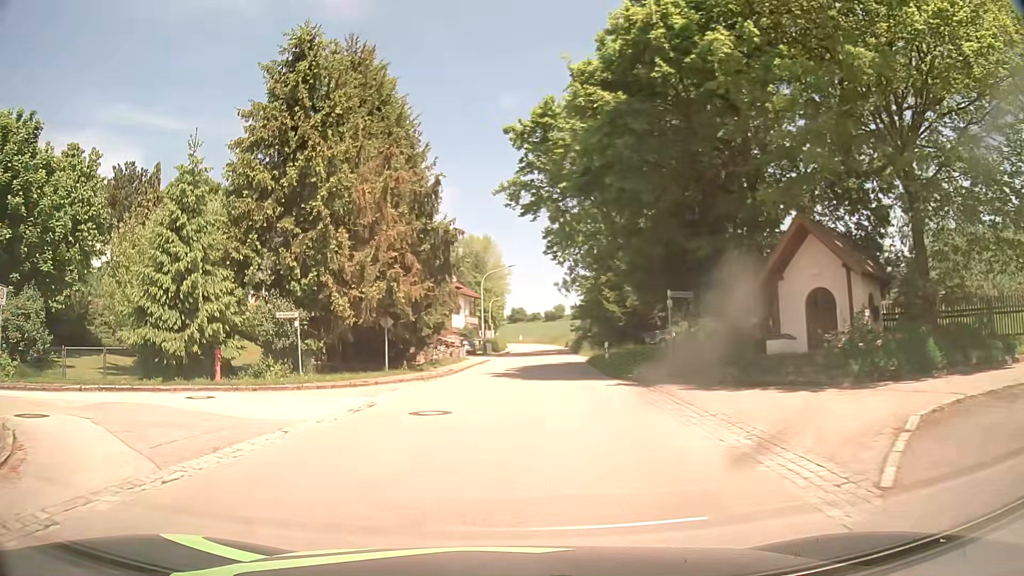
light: Day
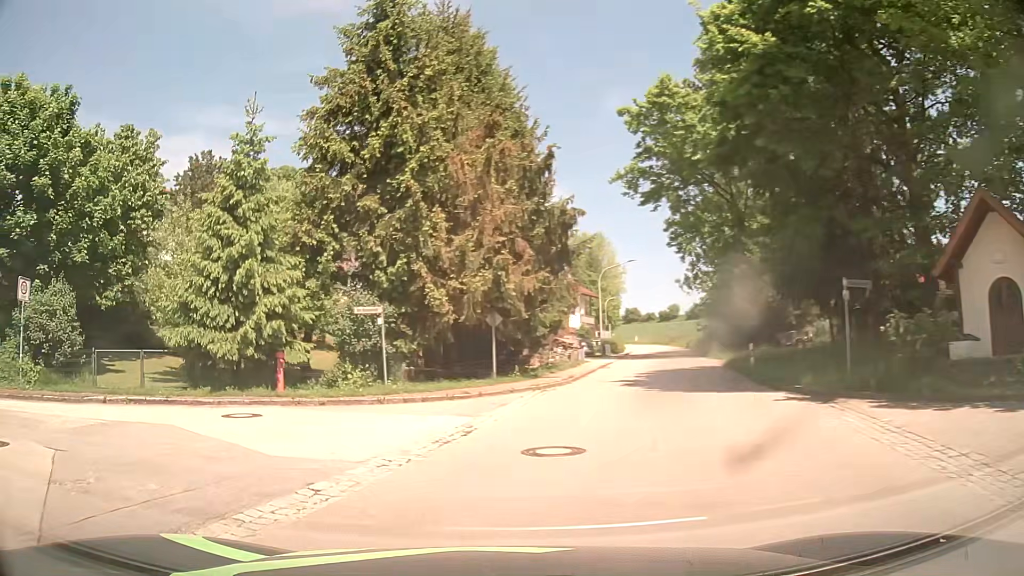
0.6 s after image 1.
(-0.3, +4.1) m; -9°
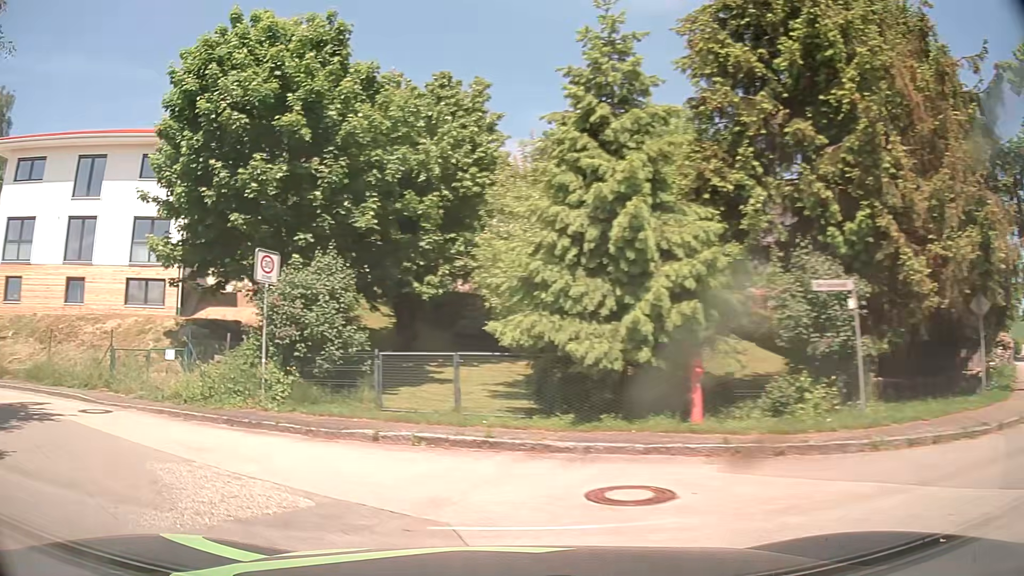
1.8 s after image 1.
(-1.7, +6.7) m; -33°
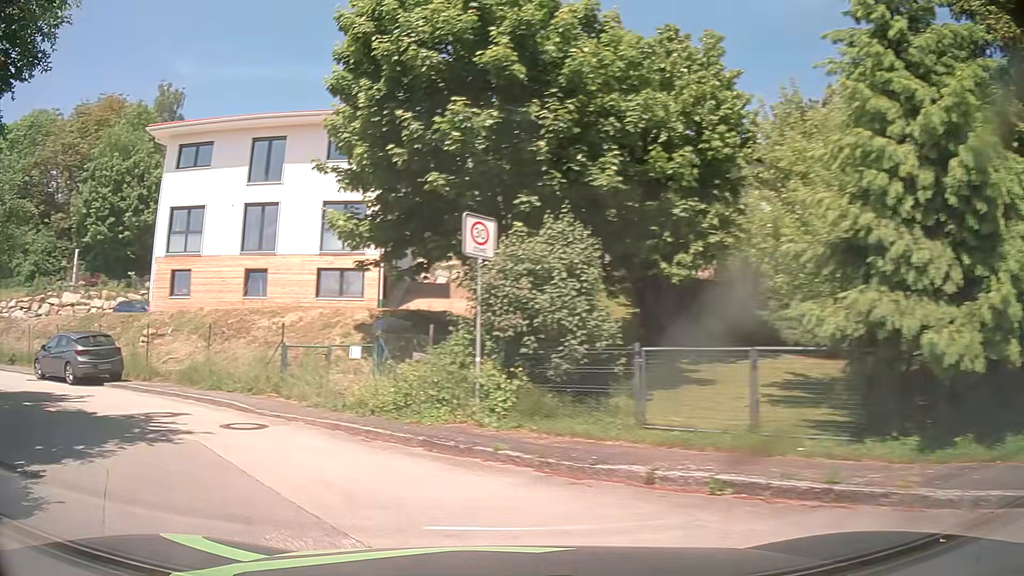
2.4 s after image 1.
(-0.5, +3.4) m; -18°
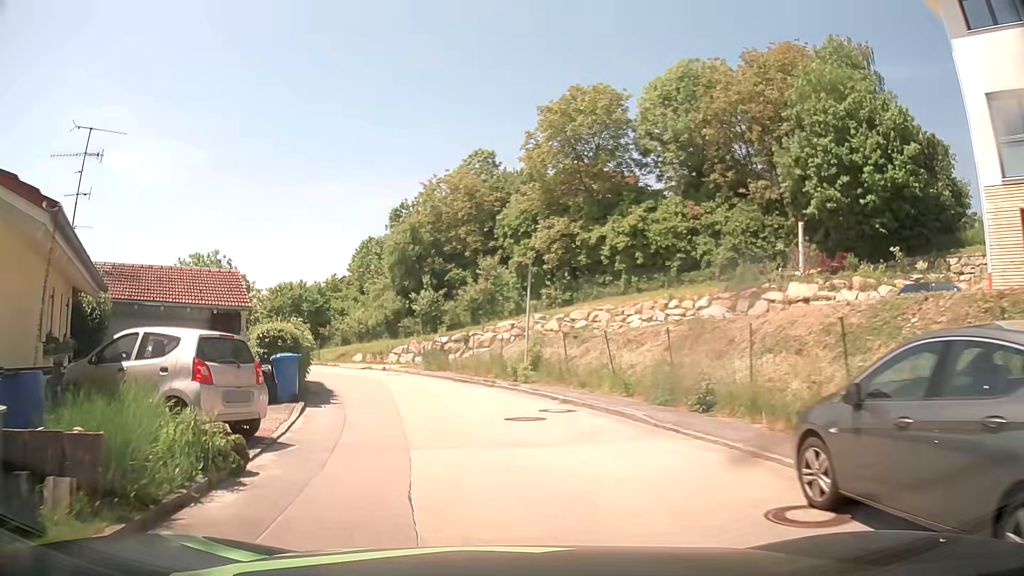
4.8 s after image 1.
(-9.8, +12.5) m; -61°
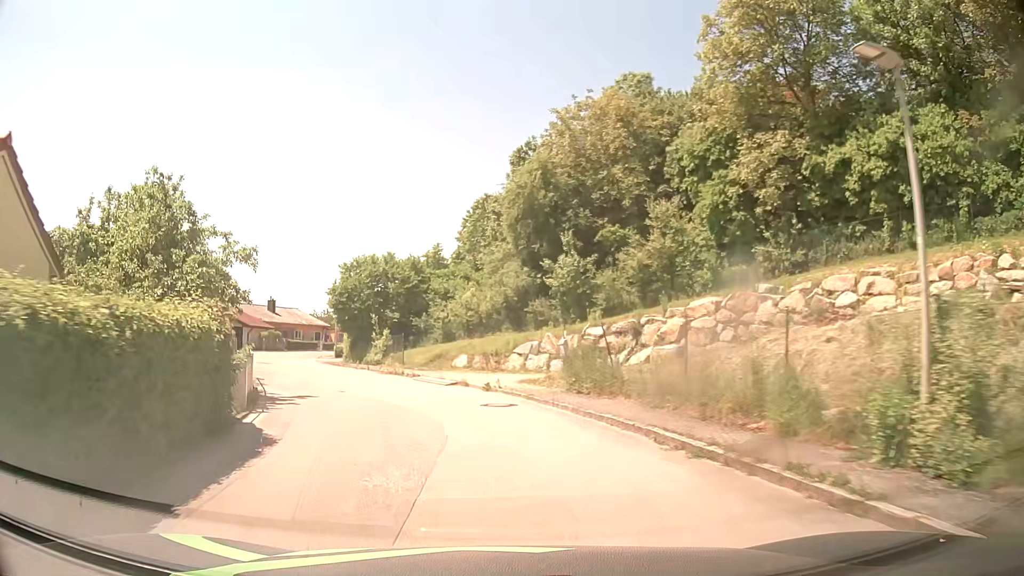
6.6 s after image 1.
(-2.2, +17.3) m; -13°
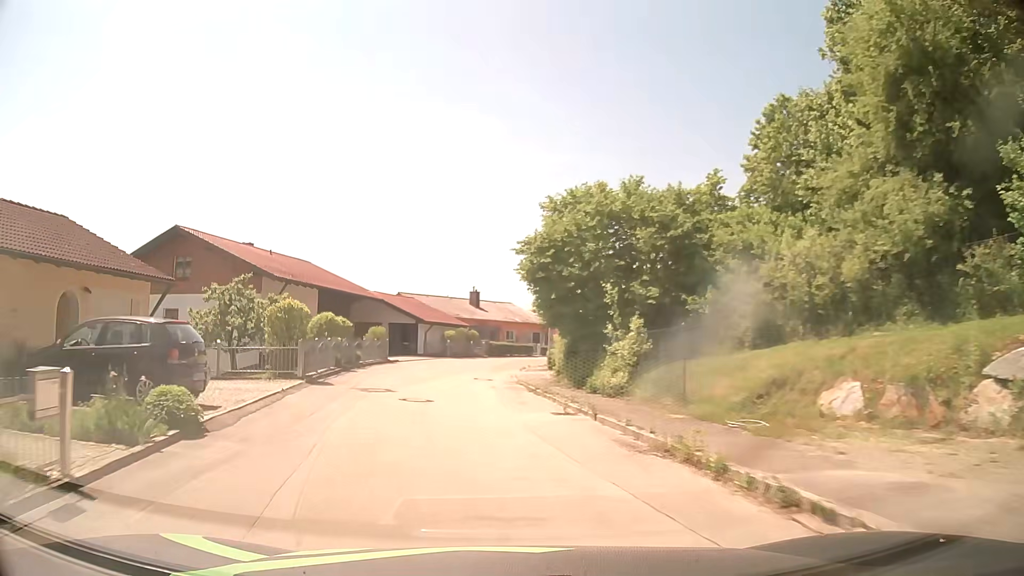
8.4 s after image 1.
(-3.1, +19.3) m; -19°
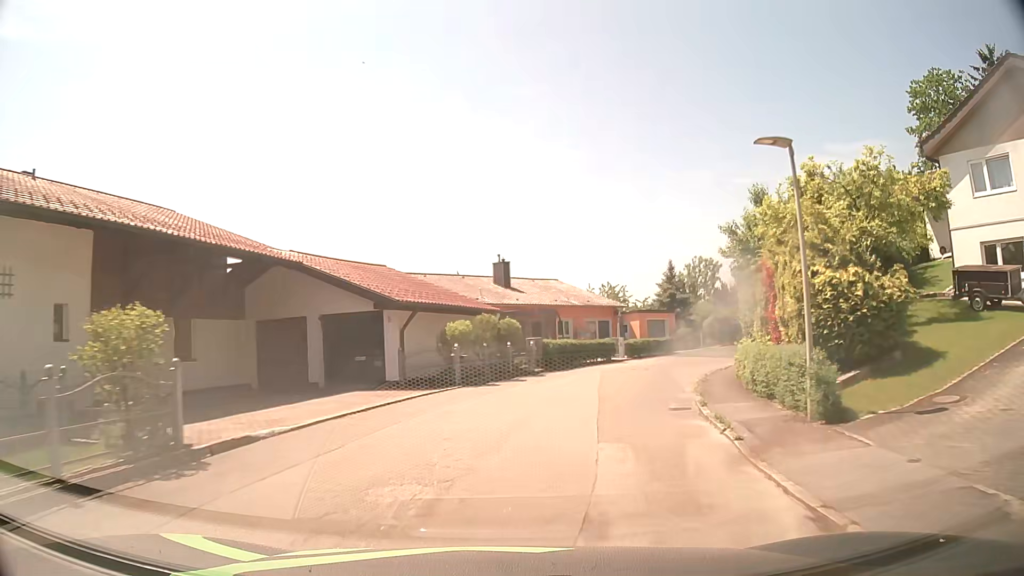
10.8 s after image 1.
(-2.1, +25.8) m; -3°
(+1, +10) (+3, +20) (+7, +29) (+12, +37) (+19, +45) (+27, +51) (+35, +57) (+43, +62) (+53, +66) (+62, +69) m
